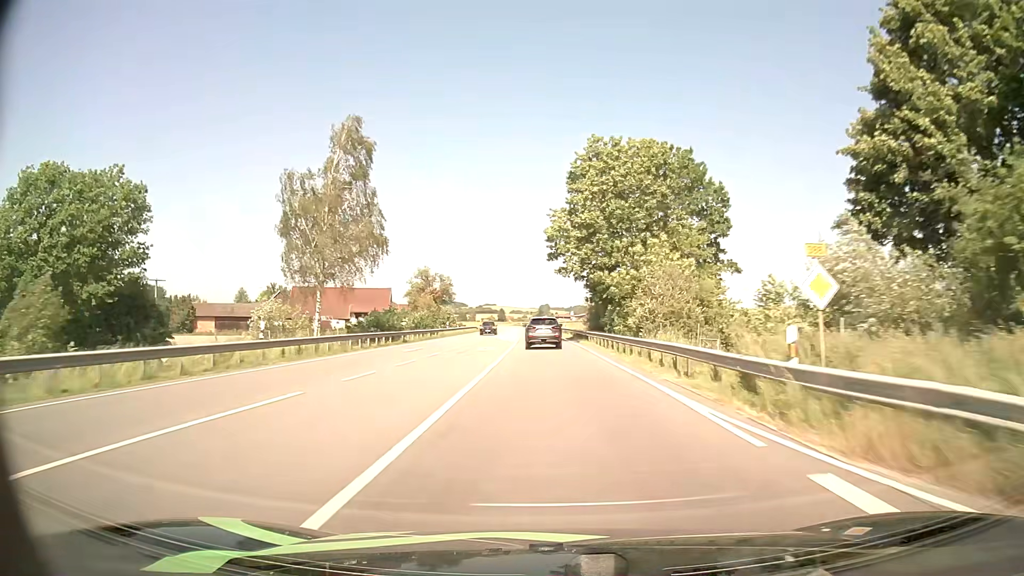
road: primary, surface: asphalt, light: Day
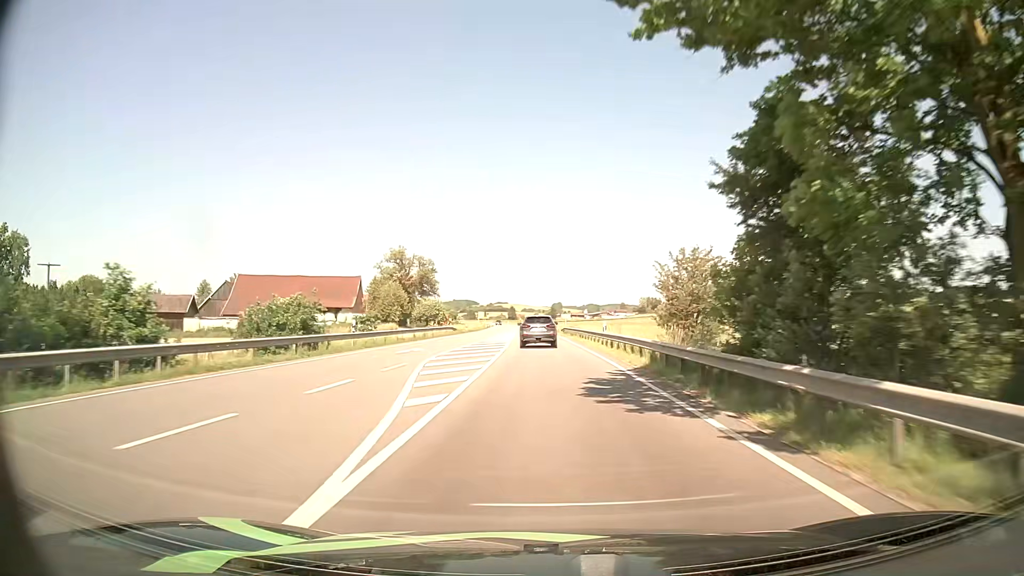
(-0.3, +39.4) m; -1°
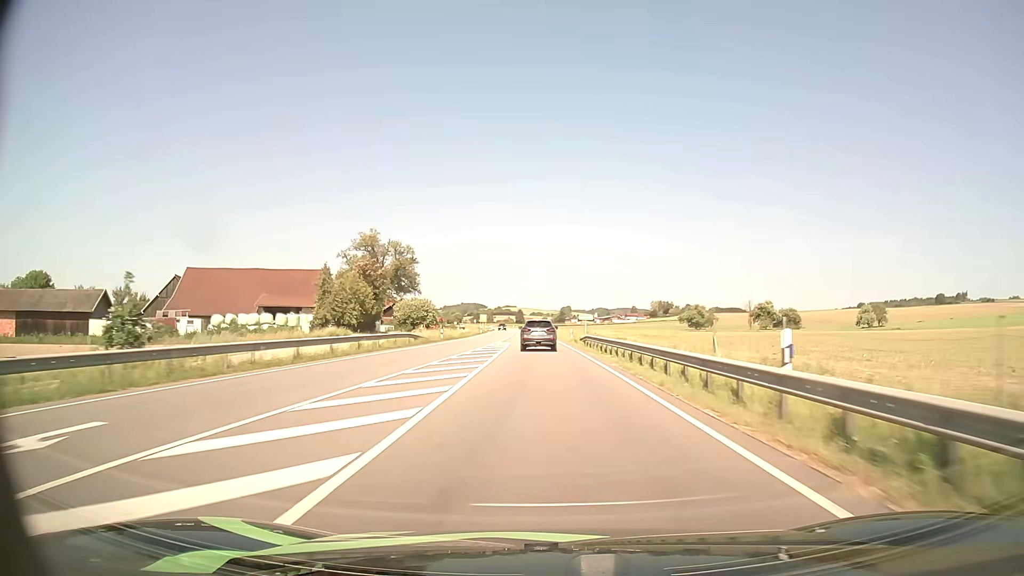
(0.0, +25.2) m; 0°
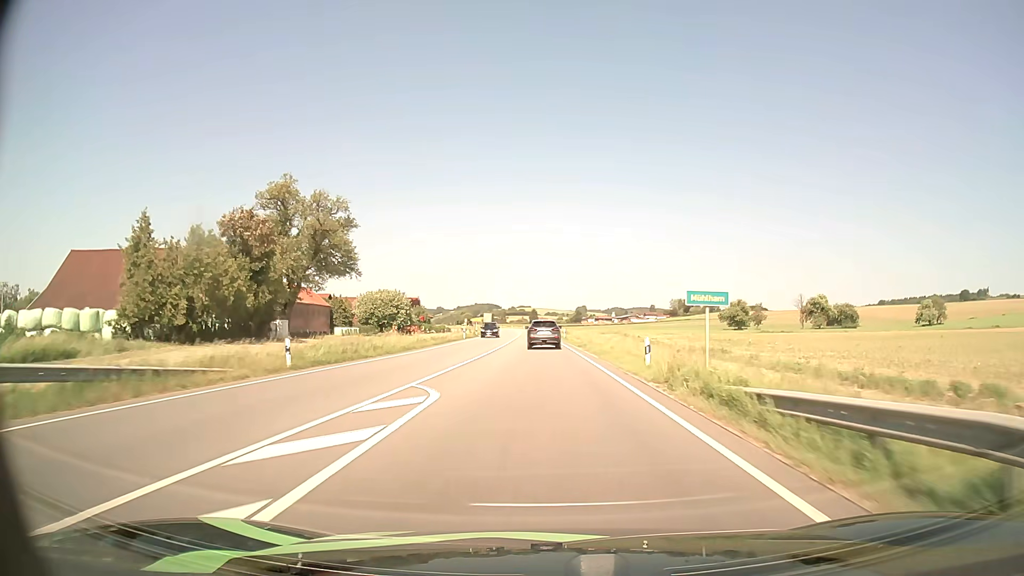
(-0.4, +37.0) m; -1°
